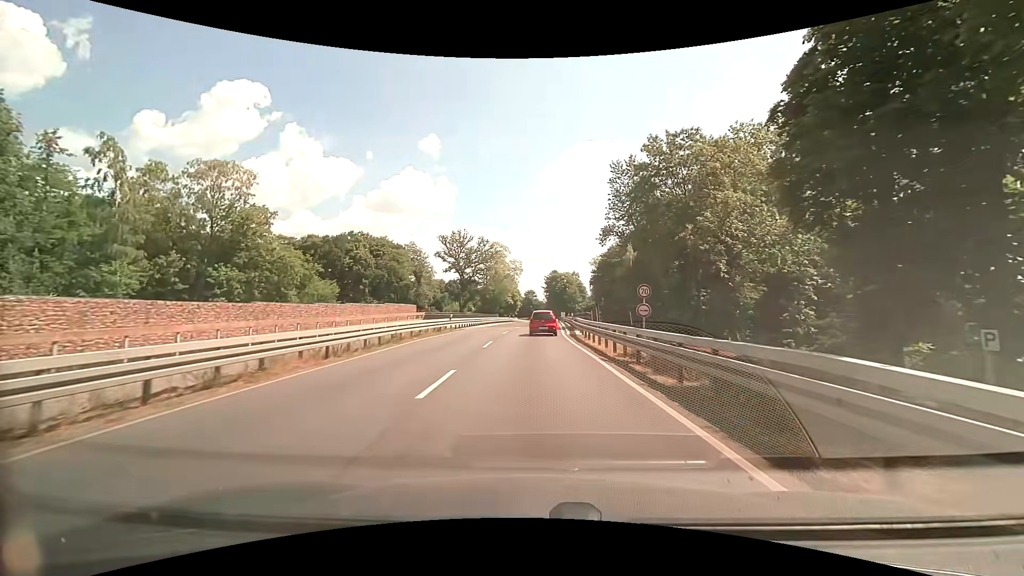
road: primary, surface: asphalt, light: Day
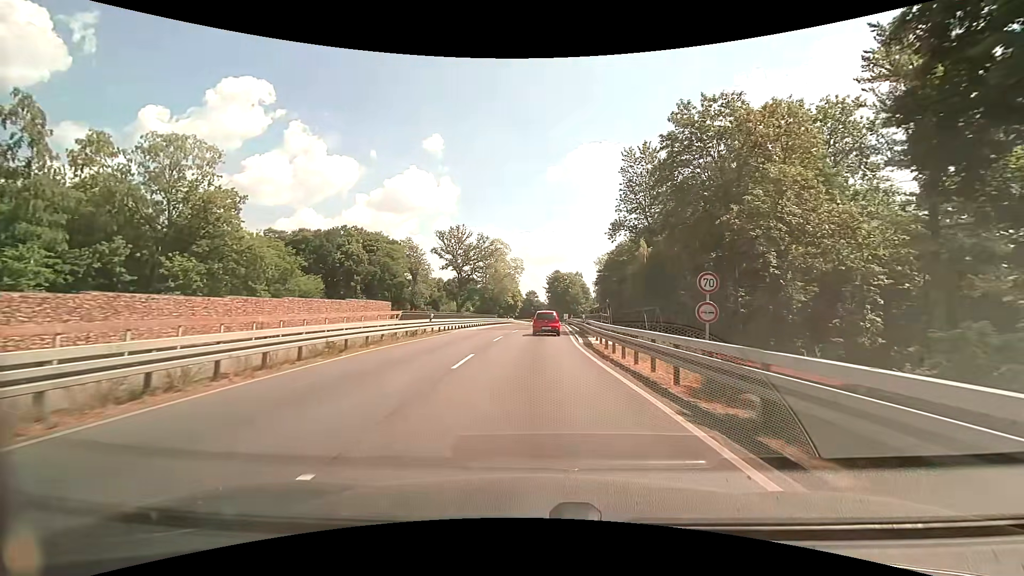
(+0.1, +7.9) m; +1°
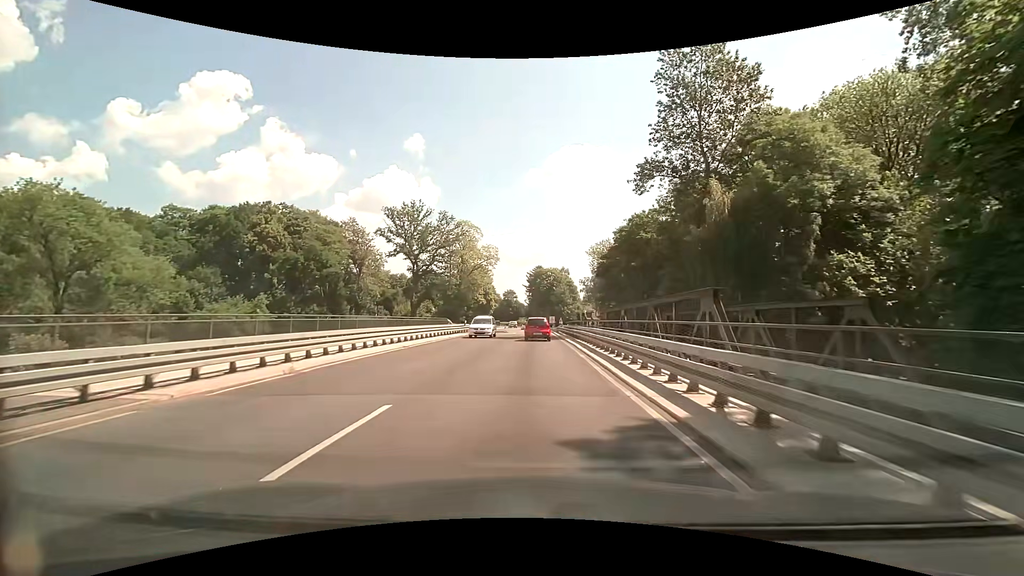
(+0.6, +32.5) m; +2°
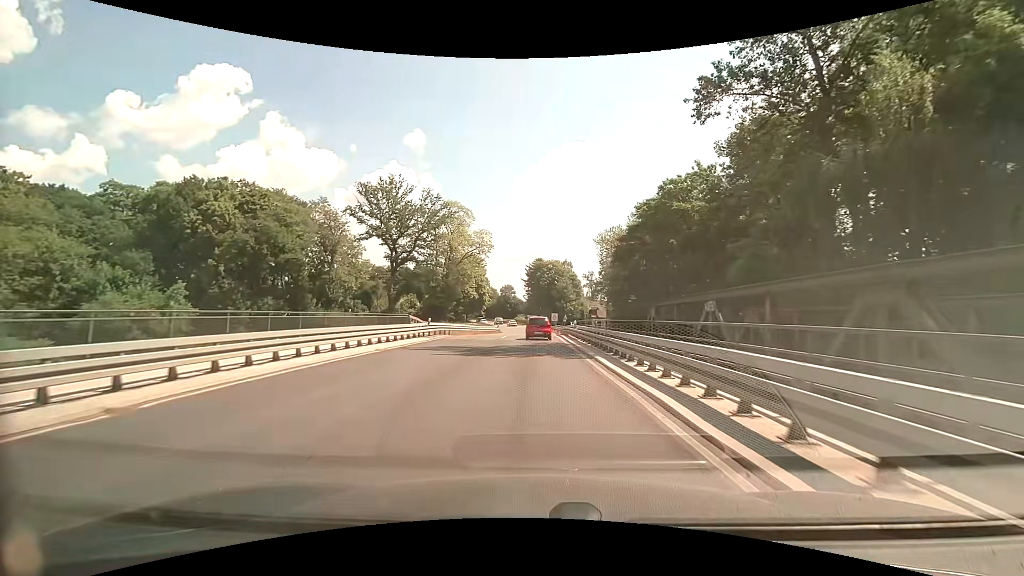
(0.0, +16.8) m; -1°
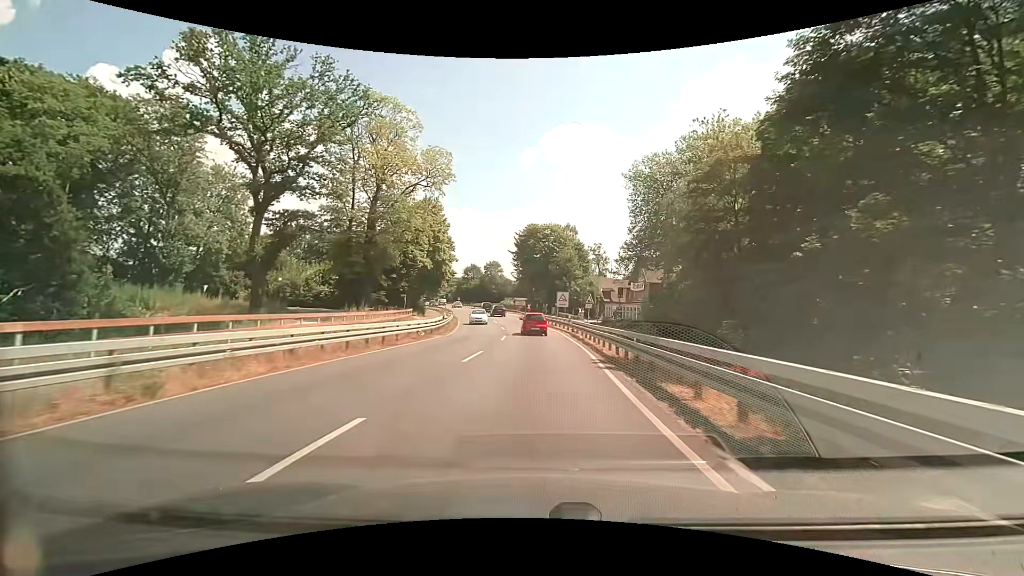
(+0.9, +44.0) m; +2°
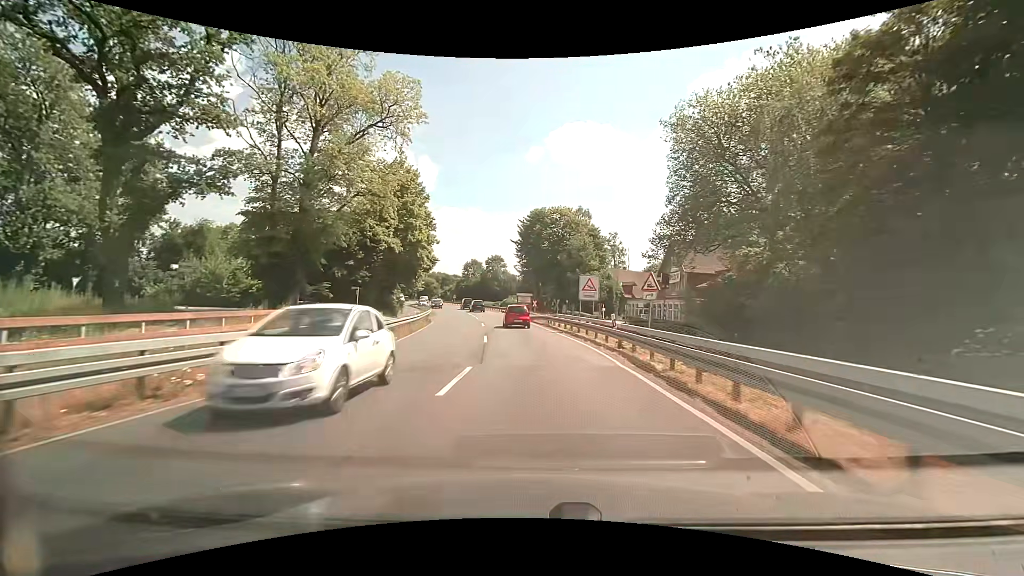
(0.0, +18.4) m; 0°
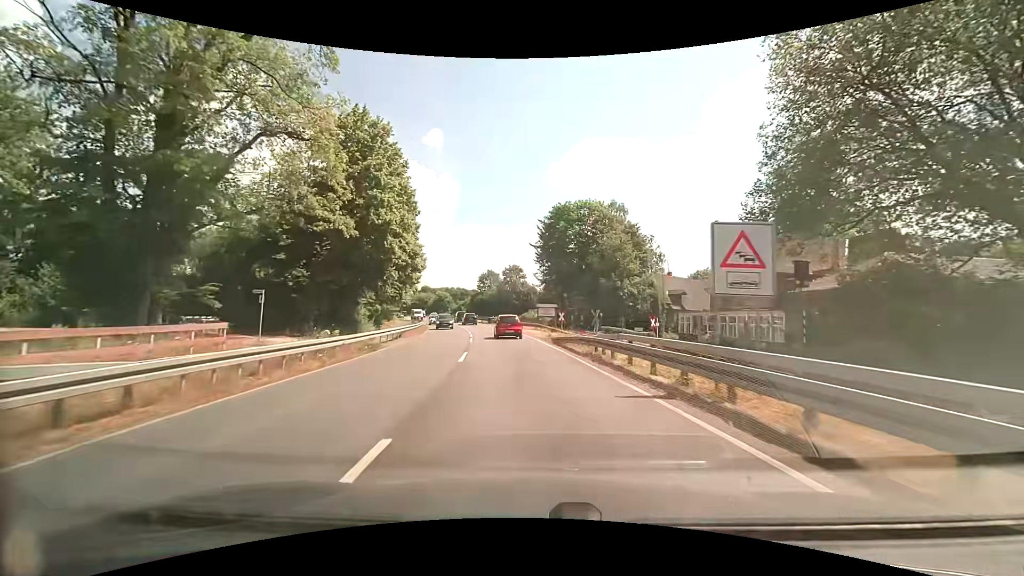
(-0.4, +18.3) m; -2°
(0, +10) (-1, +20) (-2, +30) (-4, +40) (-5, +50) (-7, +59) (-9, +69) (-12, +79) (-15, +88) (-18, +98) m
